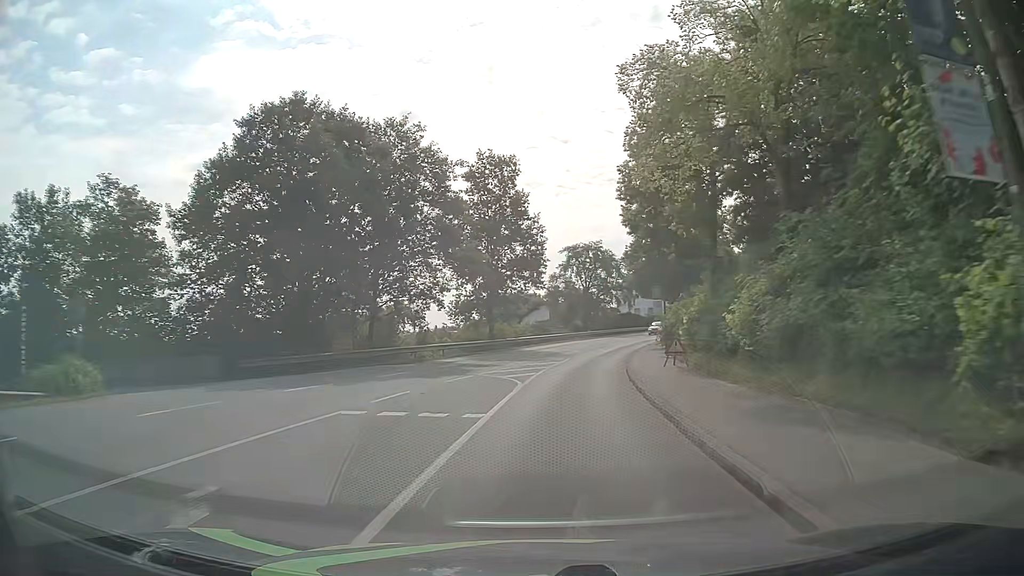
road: tertiary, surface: asphalt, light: Day
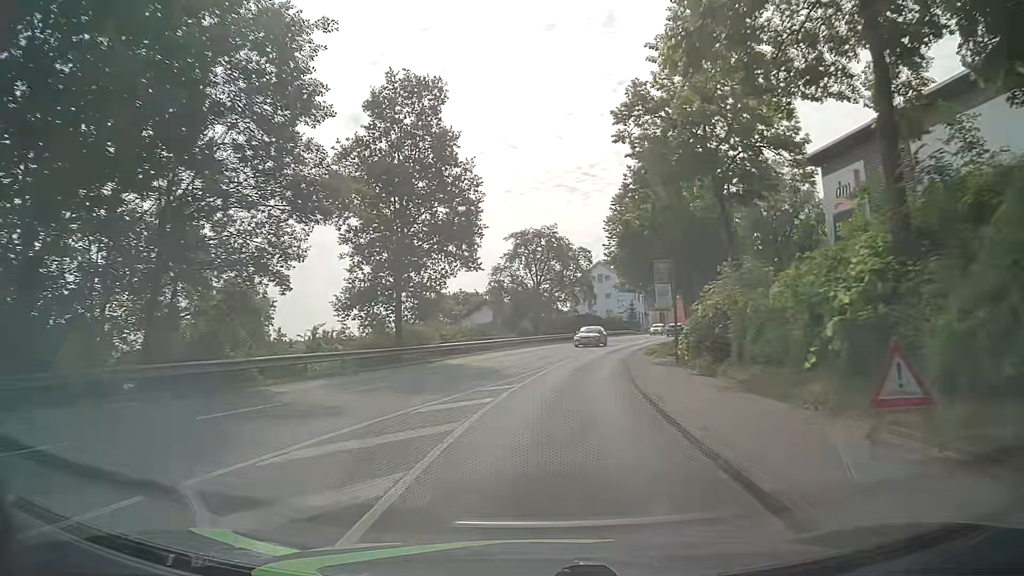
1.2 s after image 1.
(+0.6, +16.9) m; +4°
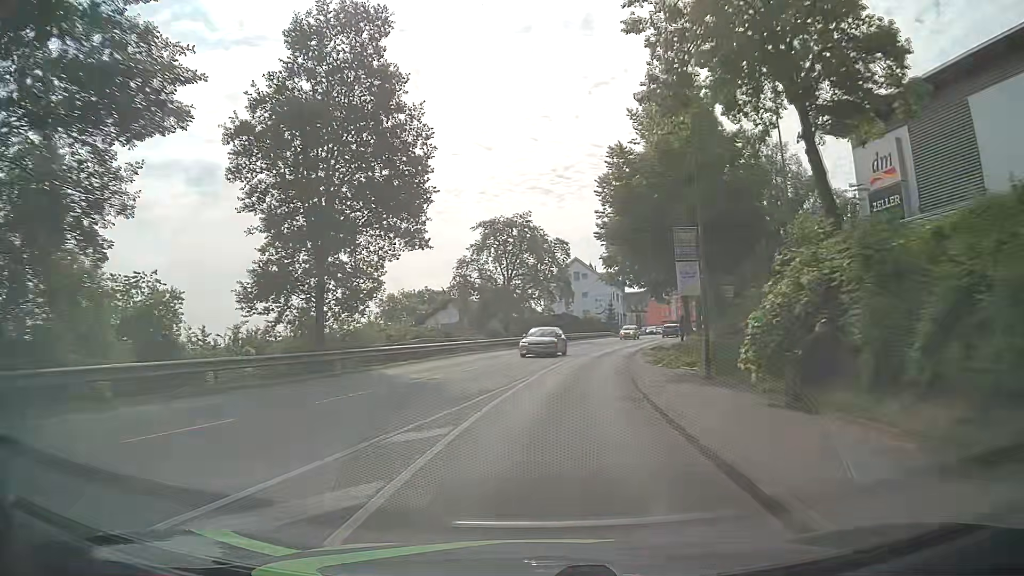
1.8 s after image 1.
(+0.2, +8.5) m; +2°
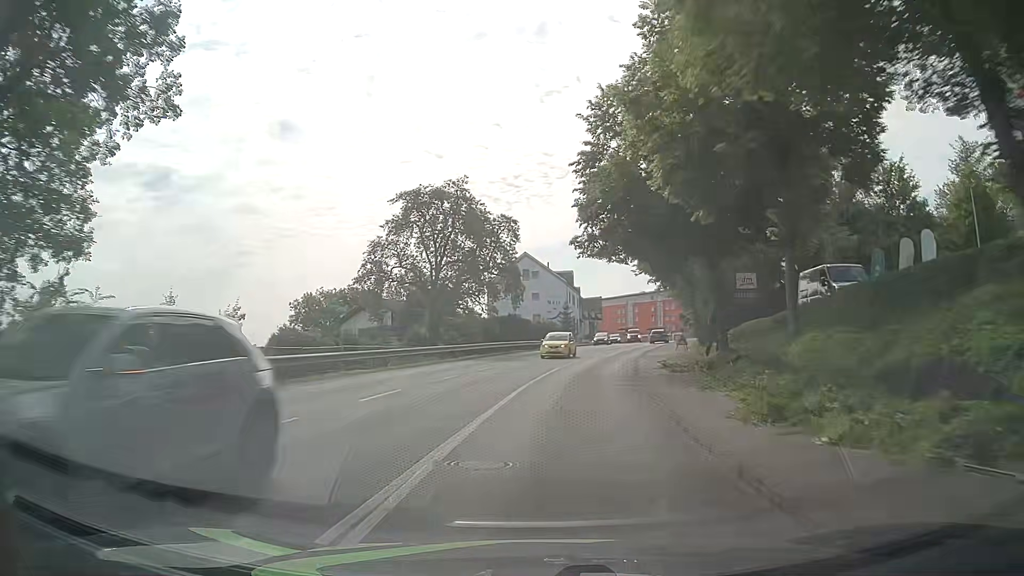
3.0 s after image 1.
(+0.9, +16.9) m; +6°
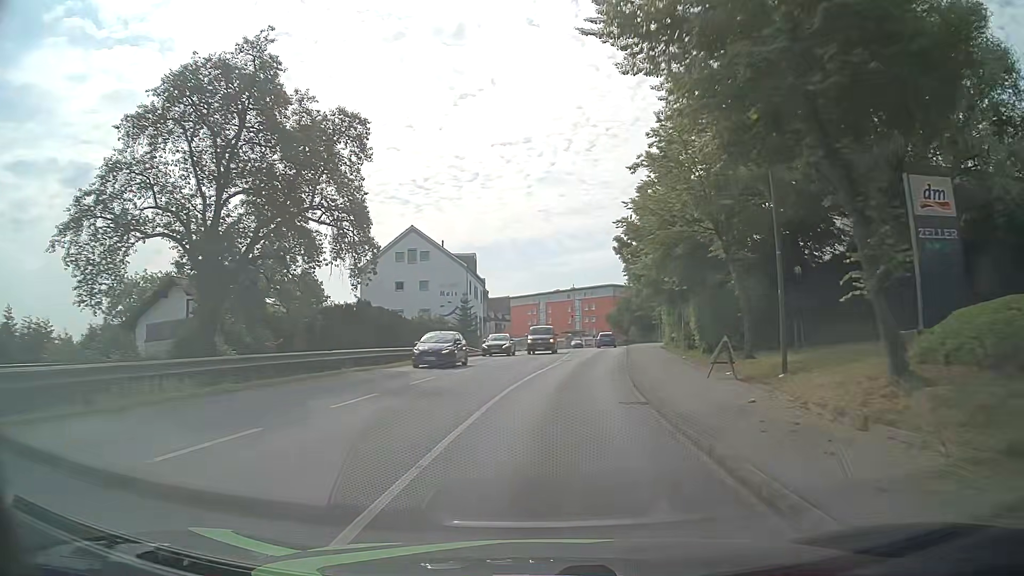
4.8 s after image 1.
(+1.3, +24.9) m; +8°
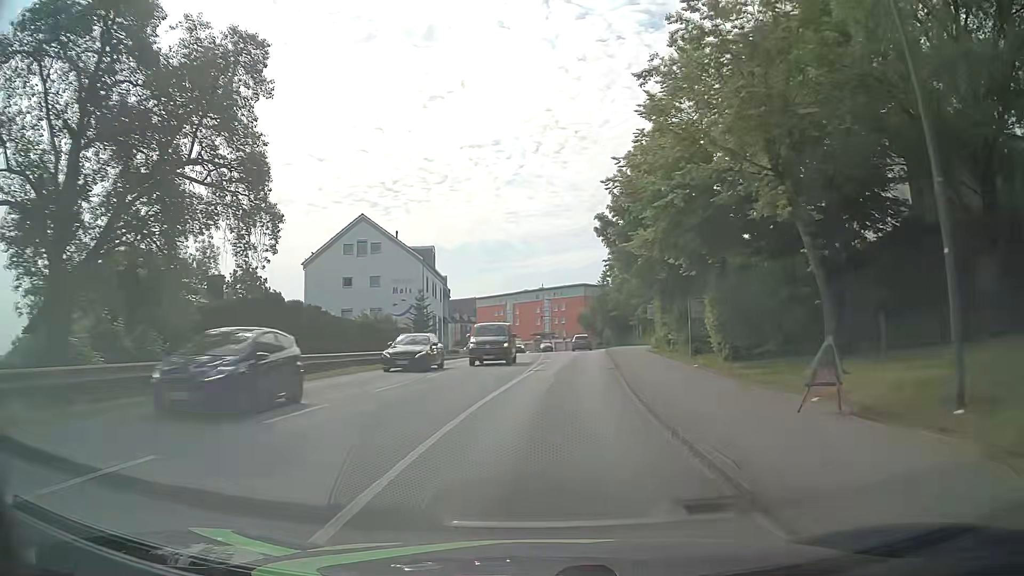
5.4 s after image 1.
(+0.1, +8.2) m; +2°
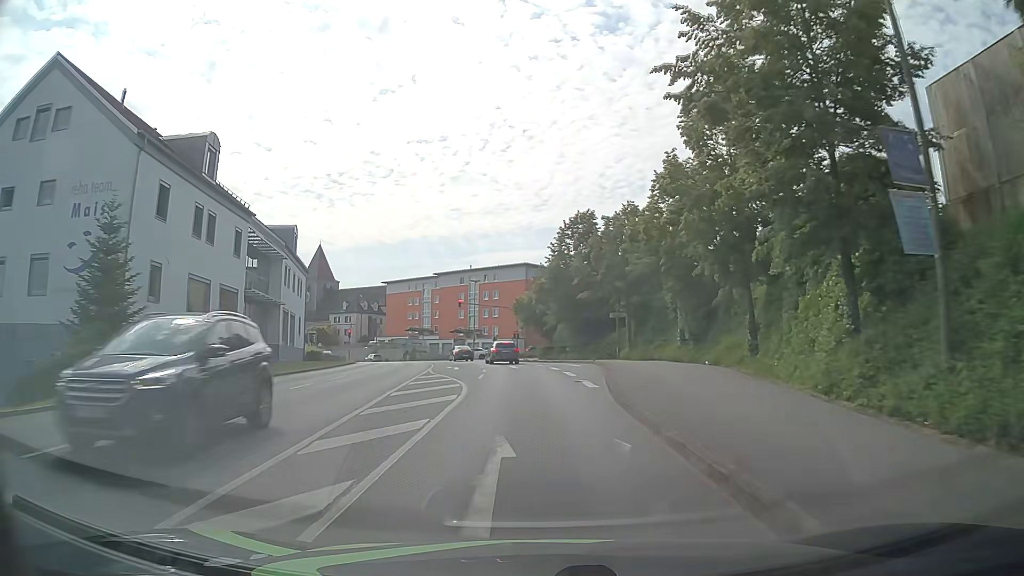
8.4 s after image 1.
(+2.8, +39.4) m; +6°
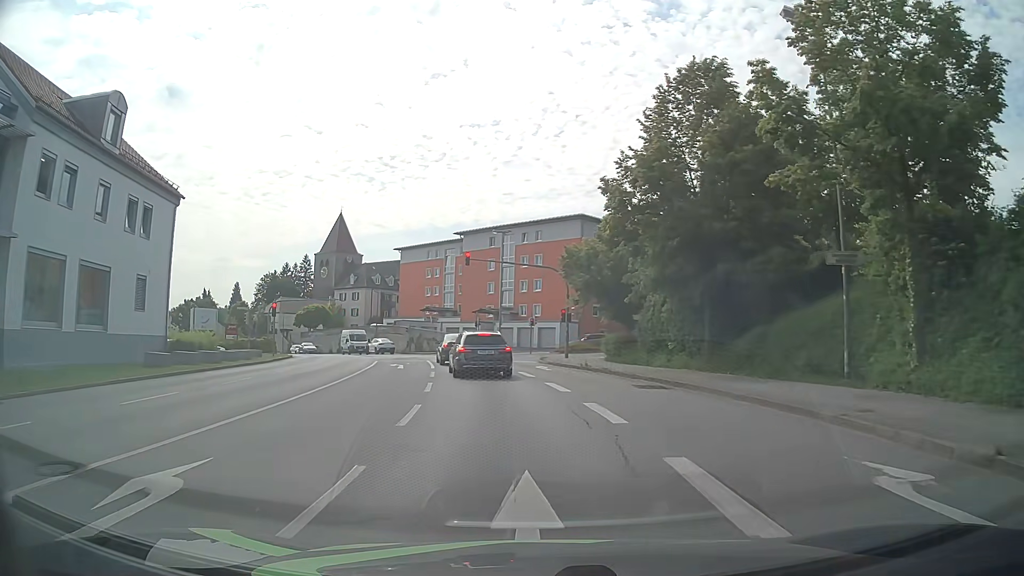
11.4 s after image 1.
(-0.6, +30.6) m; -4°
